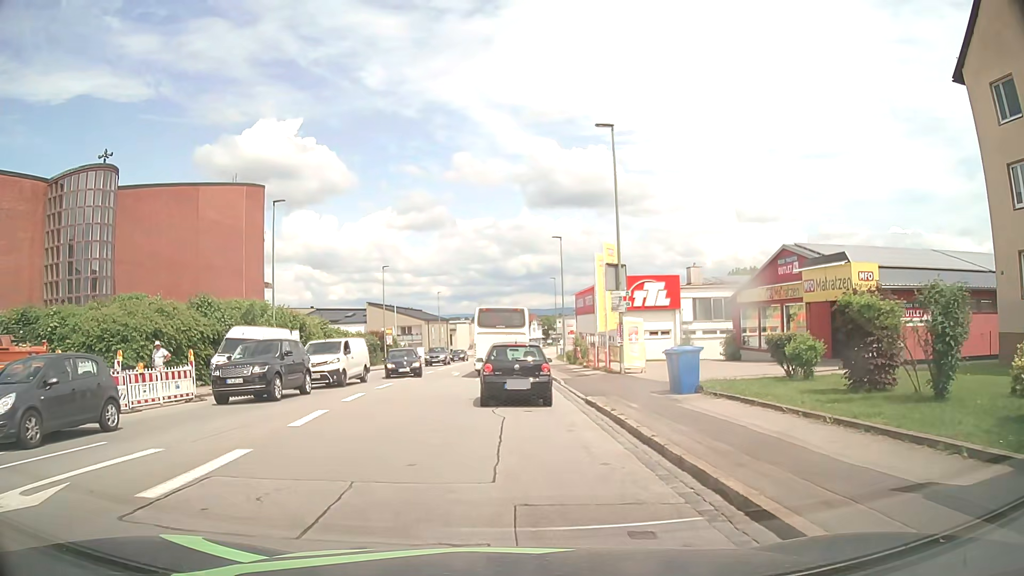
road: tertiary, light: Day
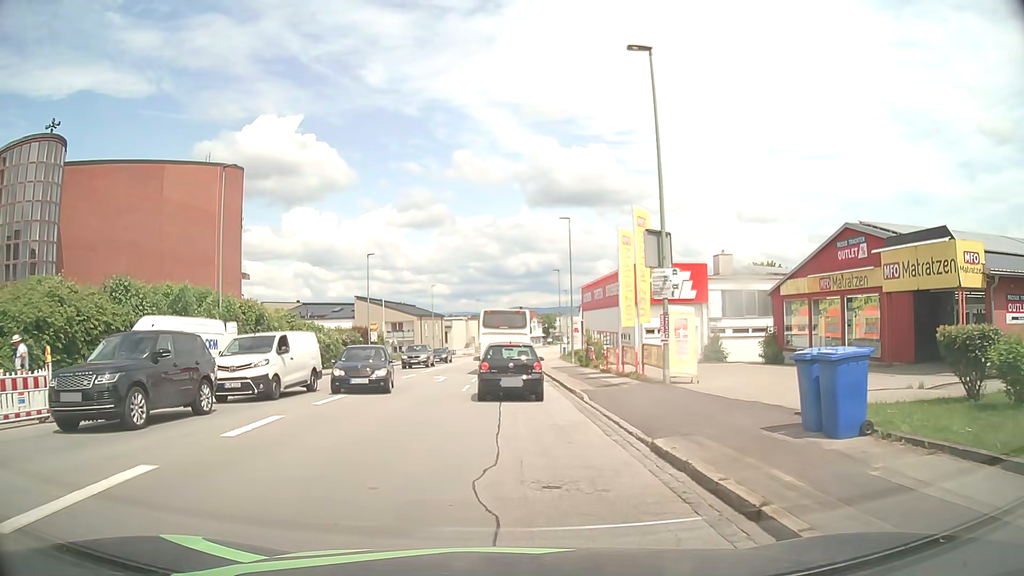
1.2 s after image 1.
(-0.2, +7.7) m; -1°
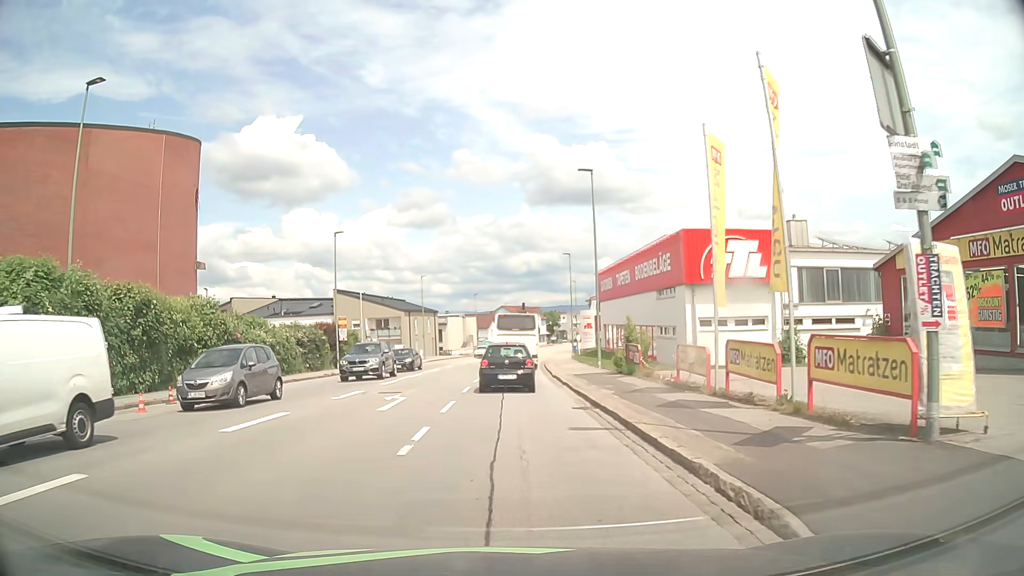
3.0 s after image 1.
(0.0, +12.9) m; 0°
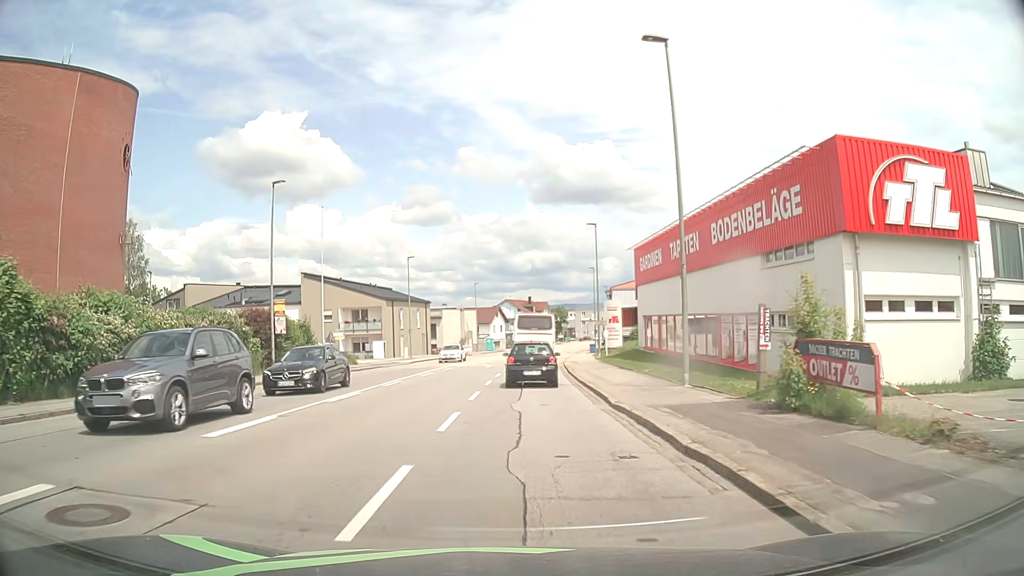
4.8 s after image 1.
(-0.2, +15.8) m; 0°
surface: asphalt
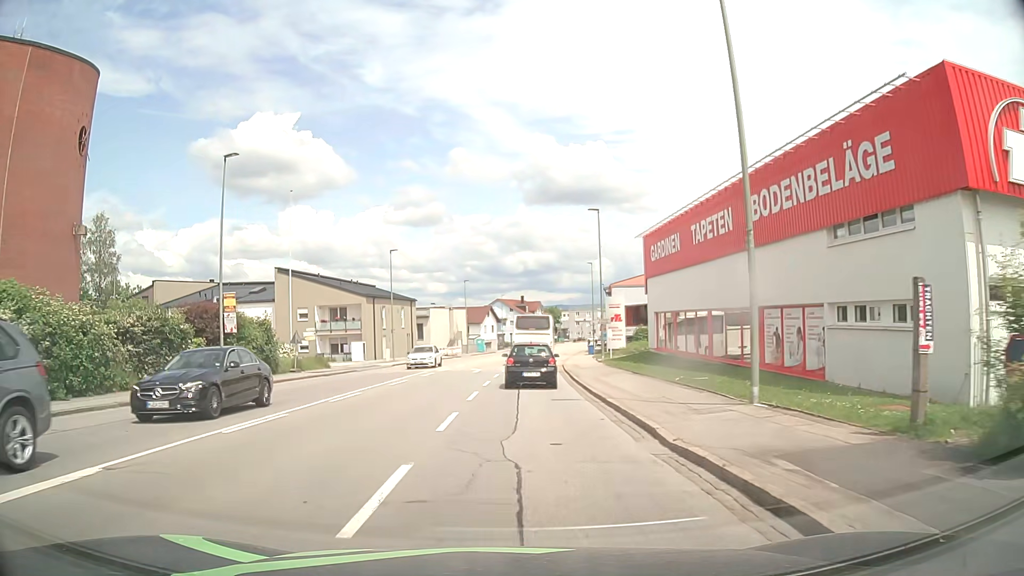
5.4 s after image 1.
(0.0, +5.9) m; 0°
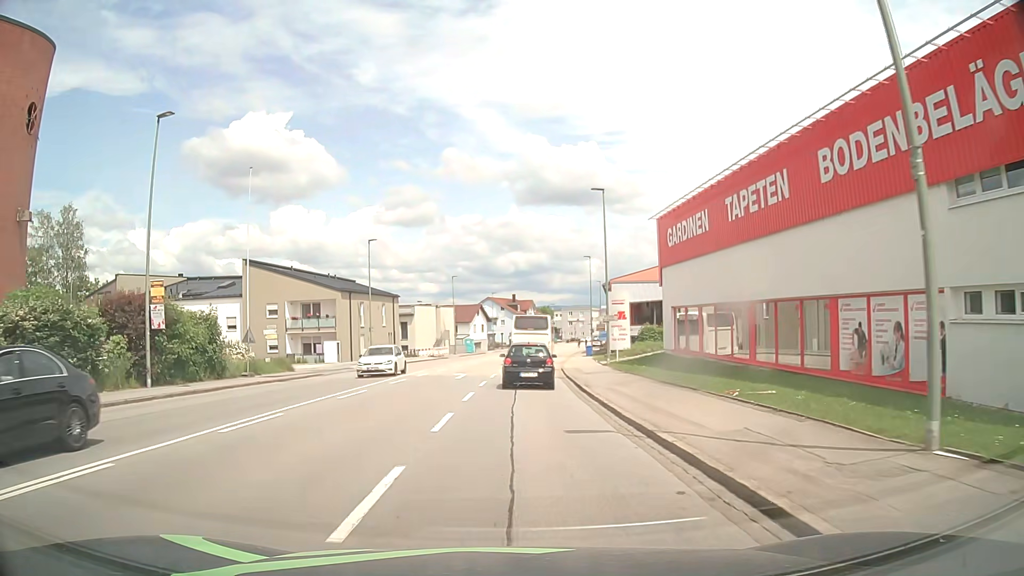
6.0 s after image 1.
(0.0, +6.2) m; +1°
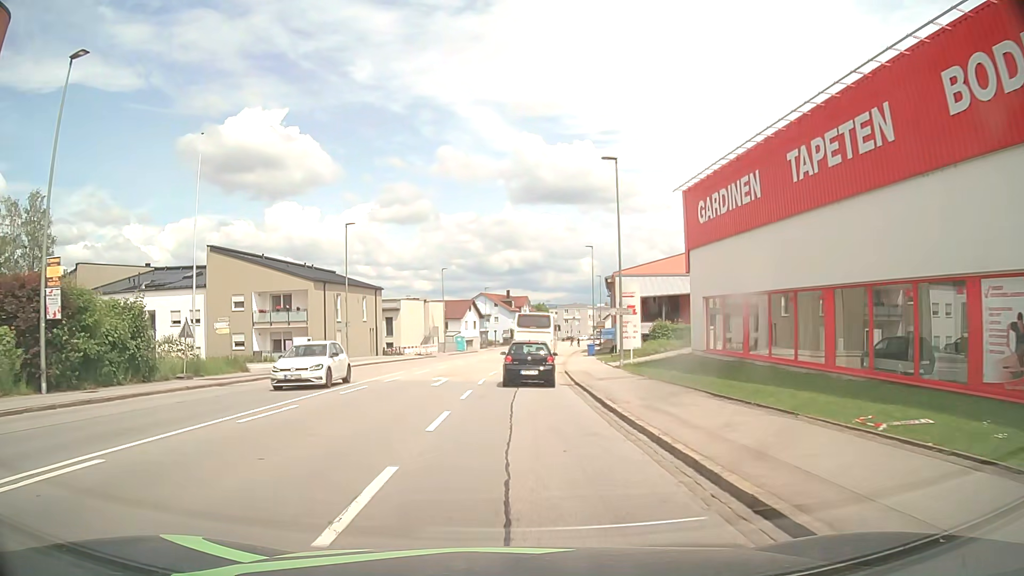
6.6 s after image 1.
(0.0, +6.4) m; 0°
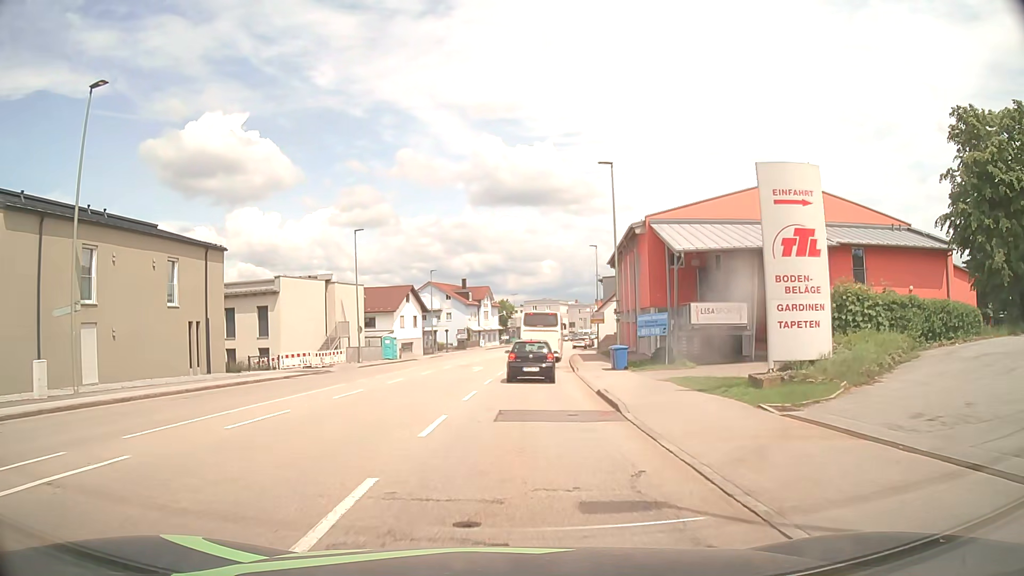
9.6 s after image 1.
(+0.7, +30.6) m; +3°
